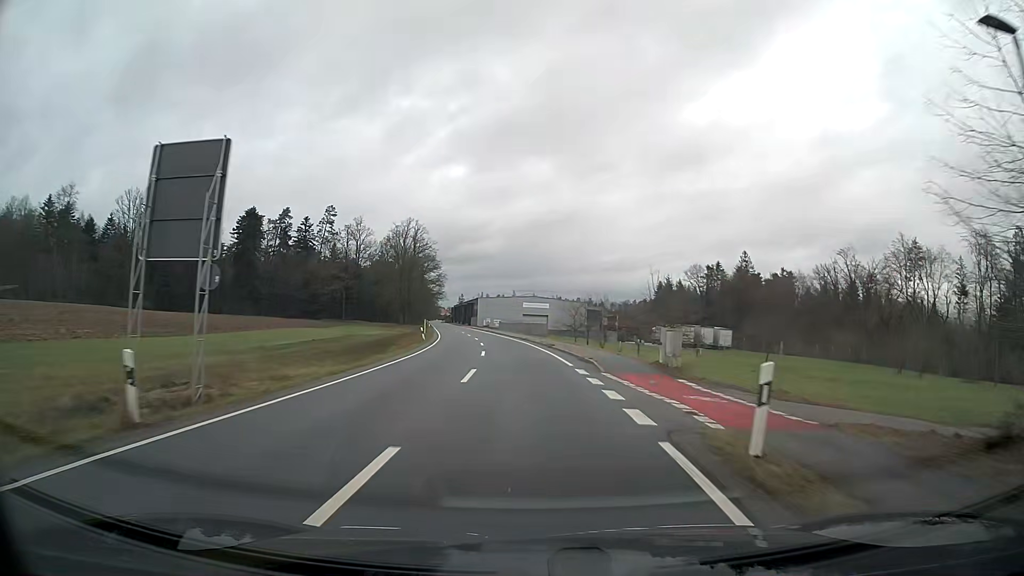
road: tertiary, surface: asphalt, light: Day
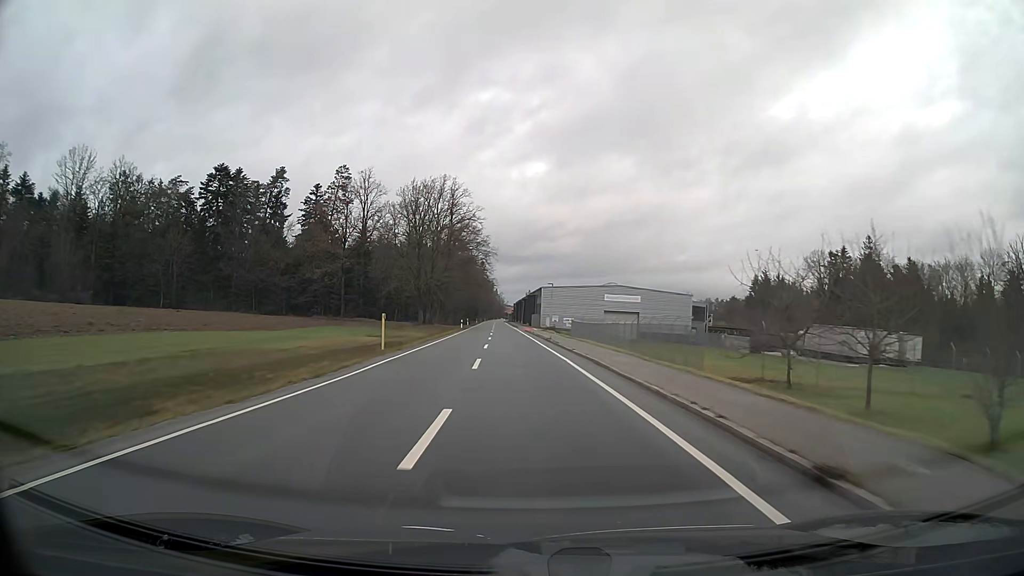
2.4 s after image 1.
(-2.3, +45.2) m; -6°
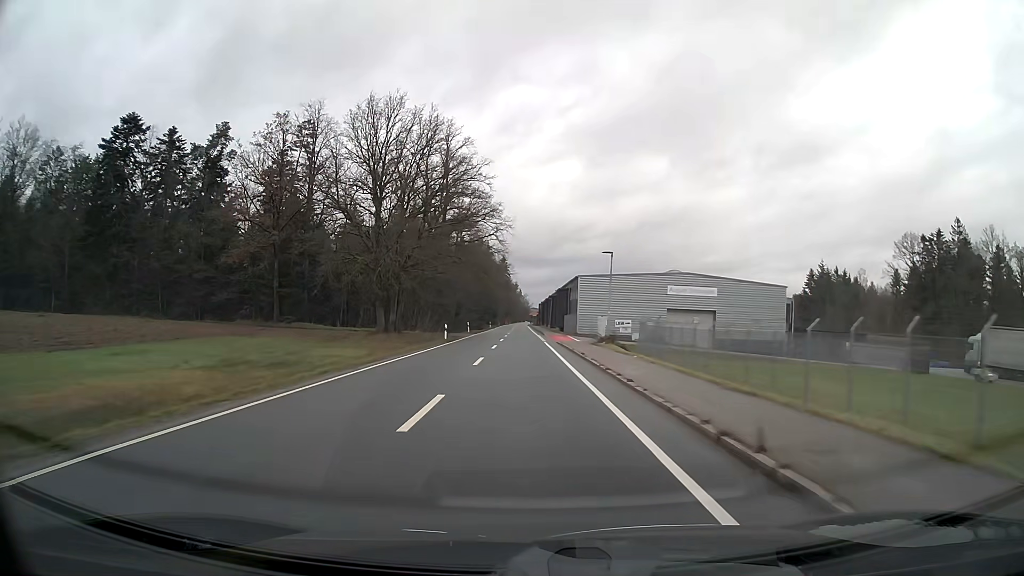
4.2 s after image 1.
(-0.7, +34.3) m; -2°
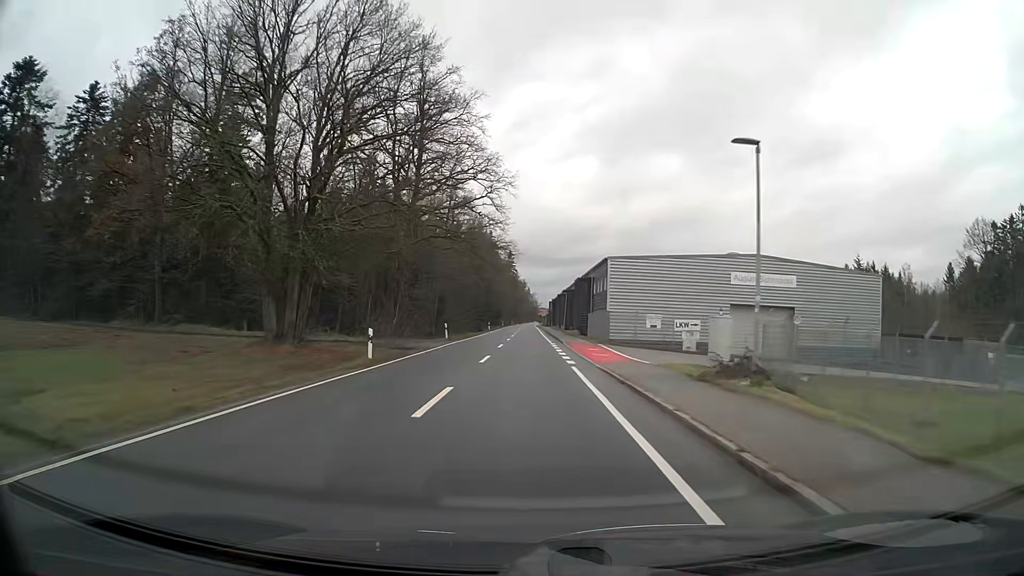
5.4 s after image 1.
(-0.2, +22.9) m; -1°
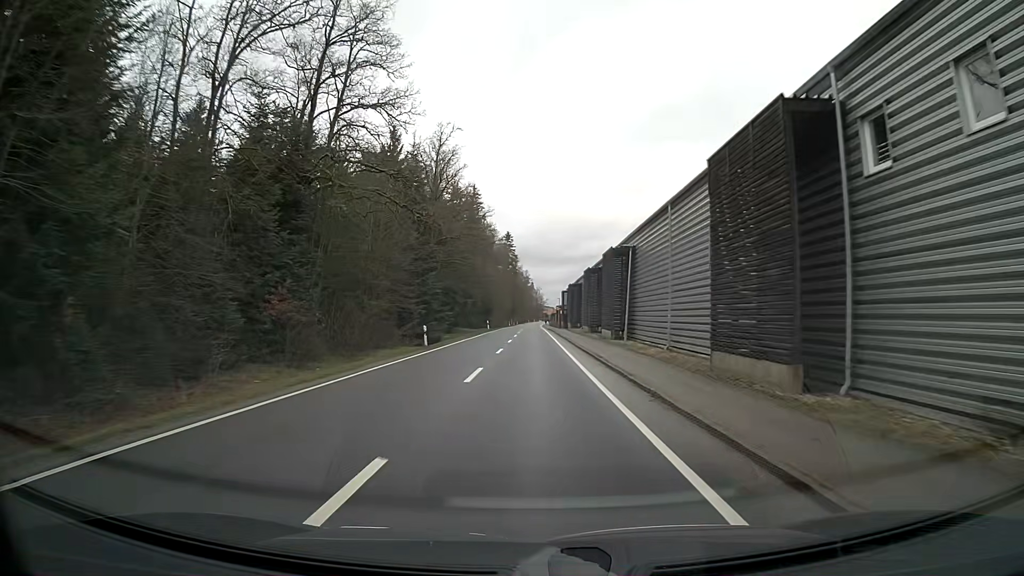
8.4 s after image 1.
(-0.2, +55.1) m; 0°
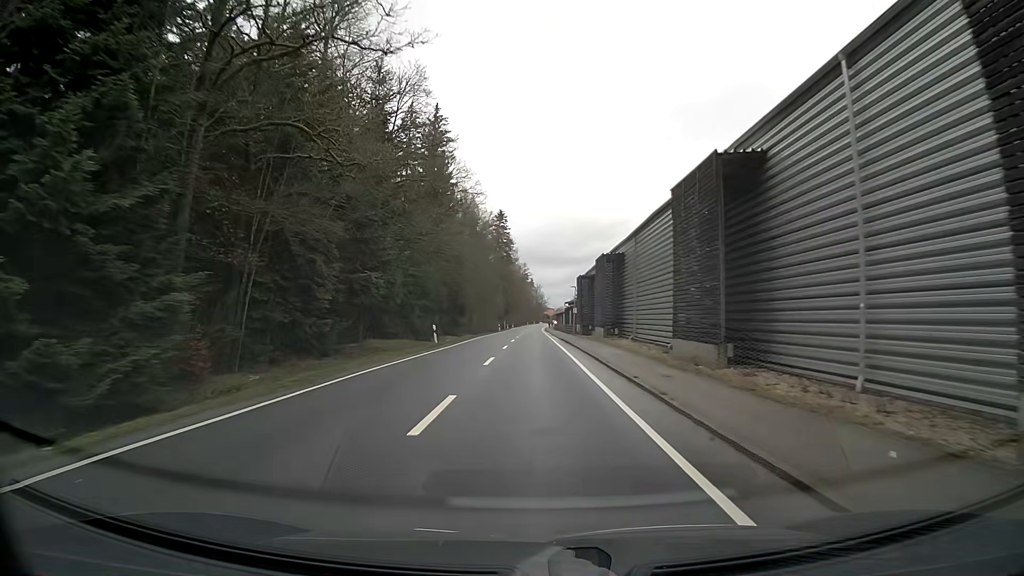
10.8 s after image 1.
(0.0, +42.8) m; 0°
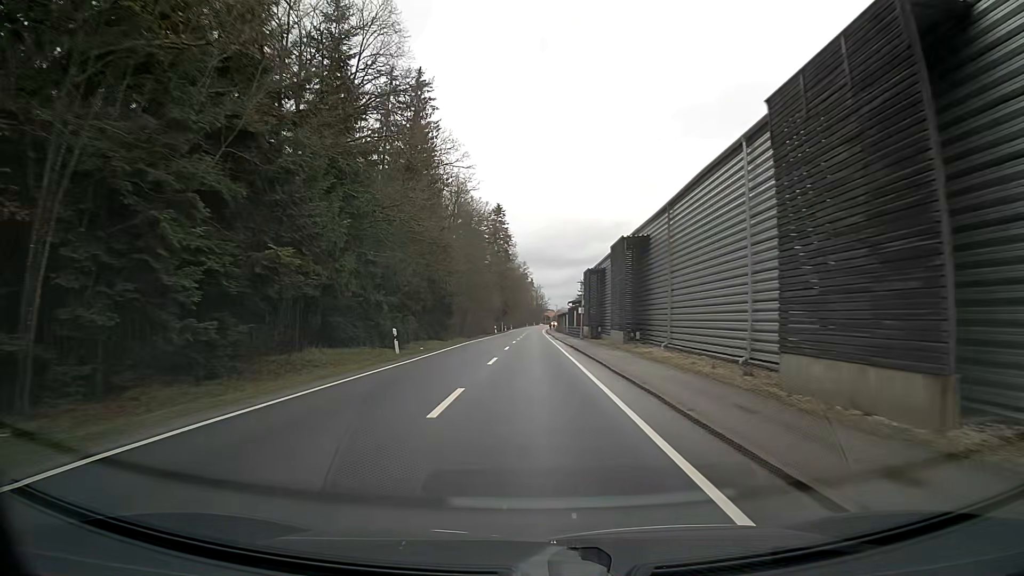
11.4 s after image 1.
(0.0, +10.6) m; 0°
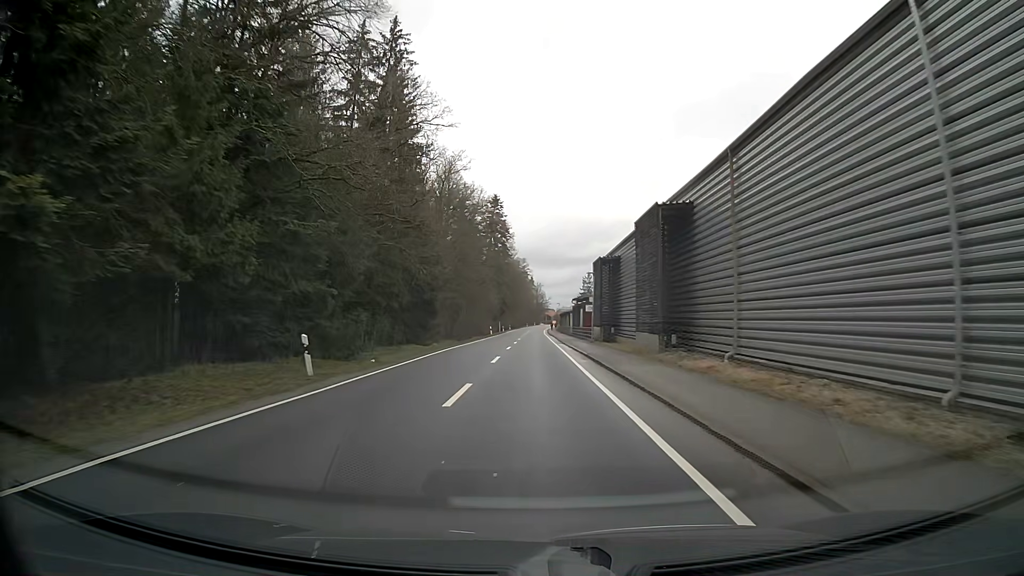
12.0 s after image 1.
(0.0, +10.5) m; 0°
(0, +10) (0, +20) (0, +30) (0, +40) (0, +50) (0, +60) (0, +70) (0, +80) (0, +90) (0, +100) m
